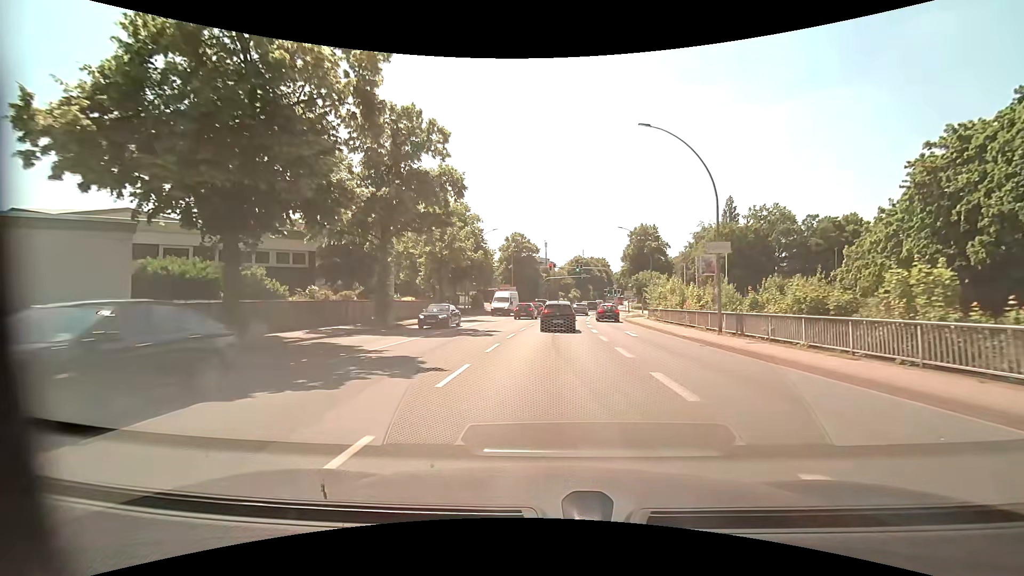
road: primary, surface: asphalt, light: Day
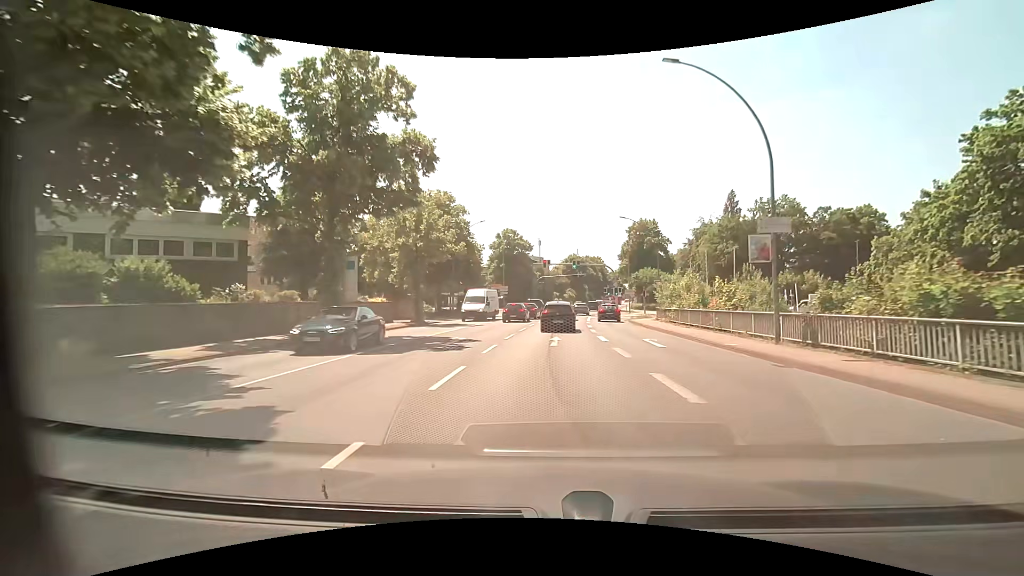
(0.0, +6.3) m; +1°
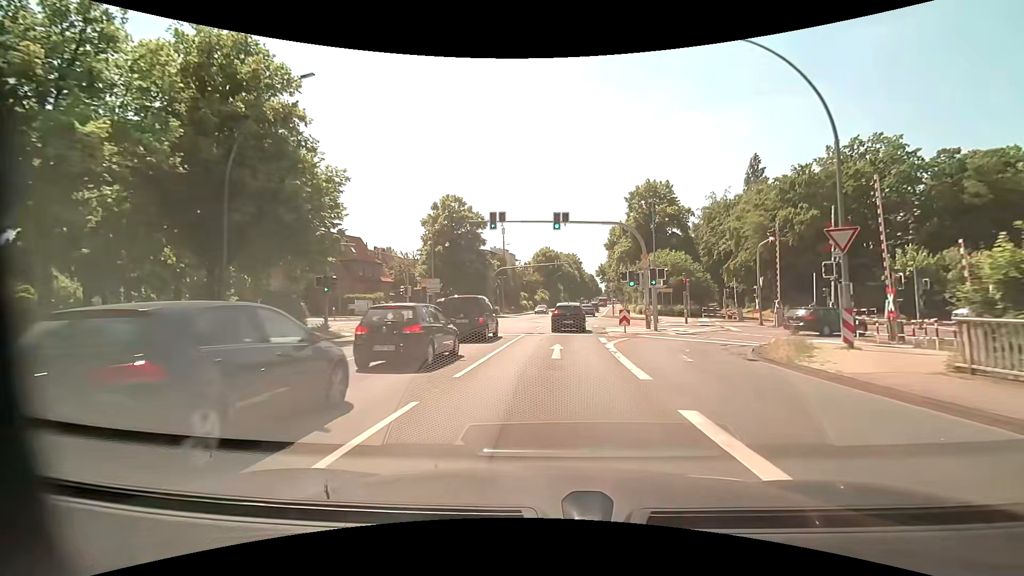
(+0.9, +33.5) m; +3°
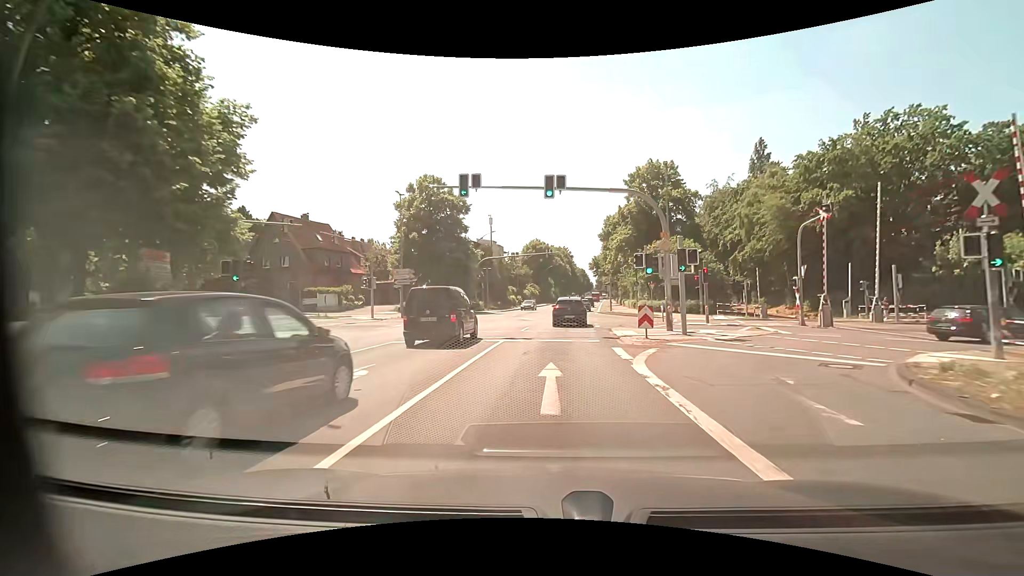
(+0.1, +7.3) m; +1°
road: tertiary_link
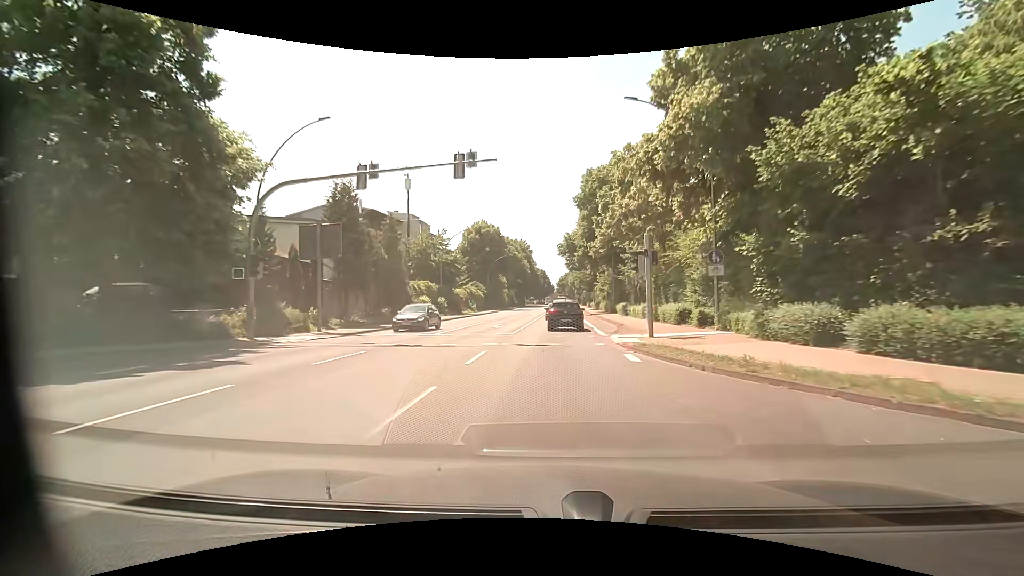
(+1.7, +38.8) m; +4°
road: primary
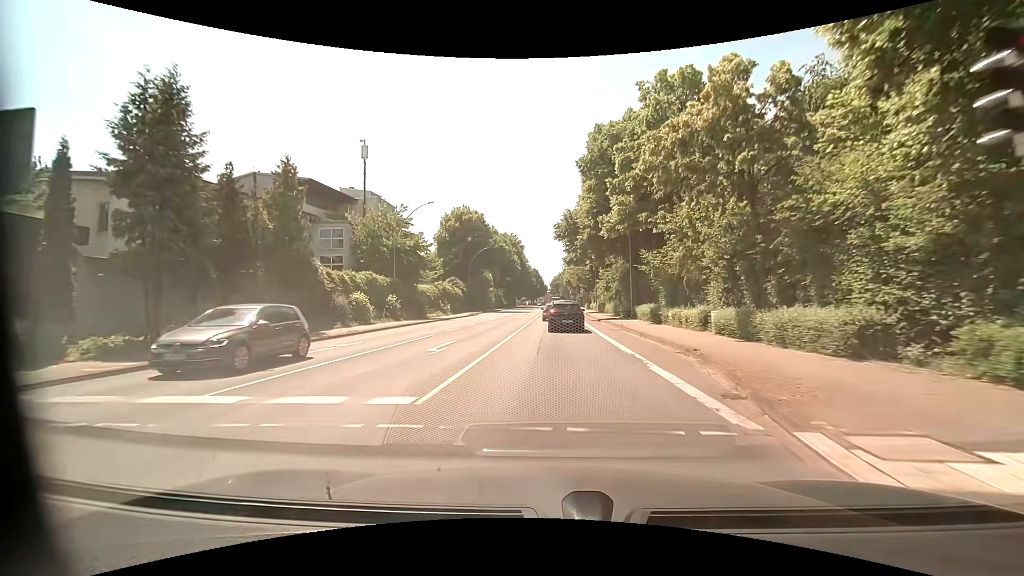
(+0.1, +15.2) m; +1°
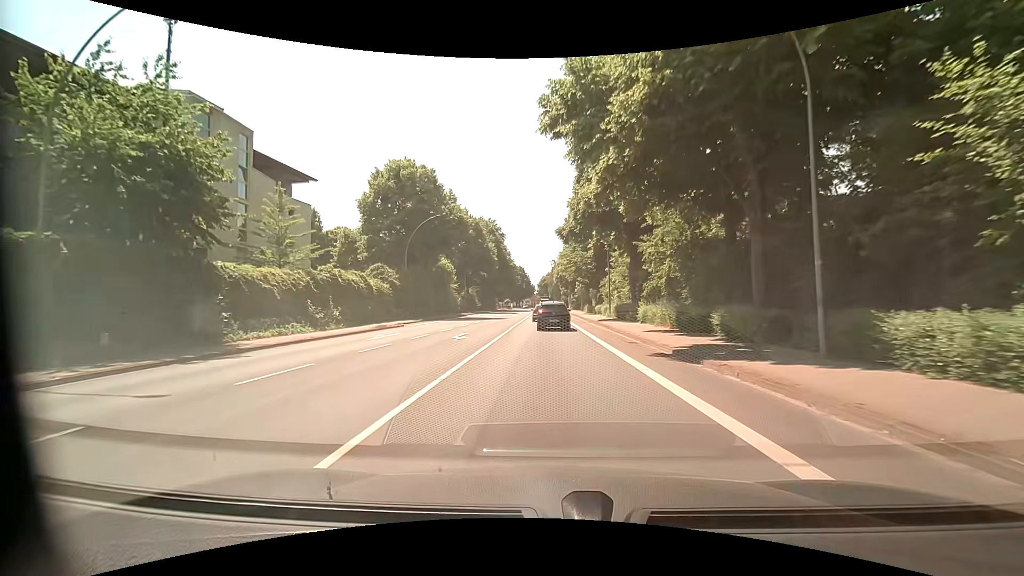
(+0.4, +28.6) m; +1°
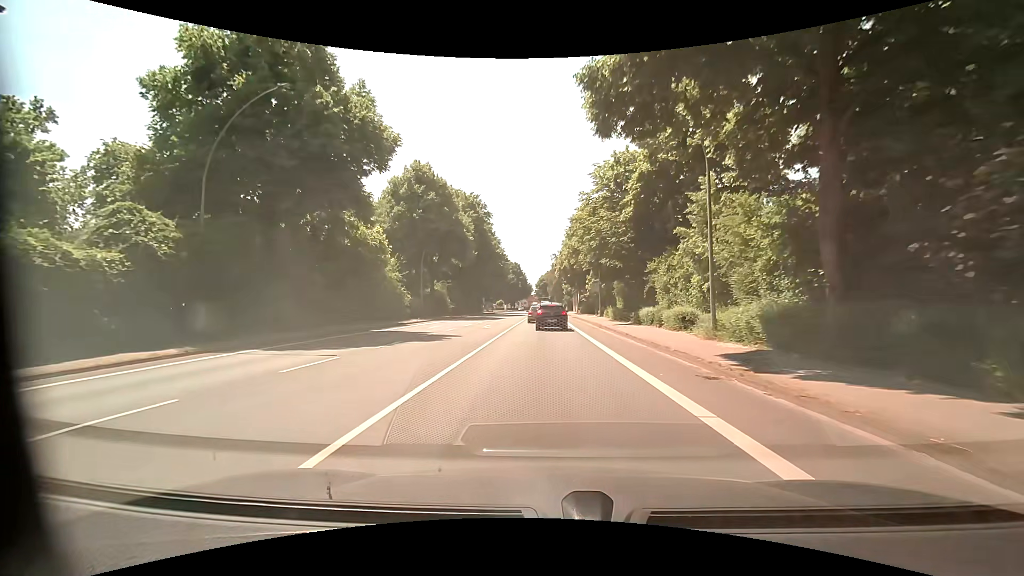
(+0.1, +28.6) m; +1°
(0, +10) (0, +20) (0, +30) (0, +40) (0, +50) (-1, +60) (-1, +70) (-1, +80) (-1, +90) (-1, +100) m
